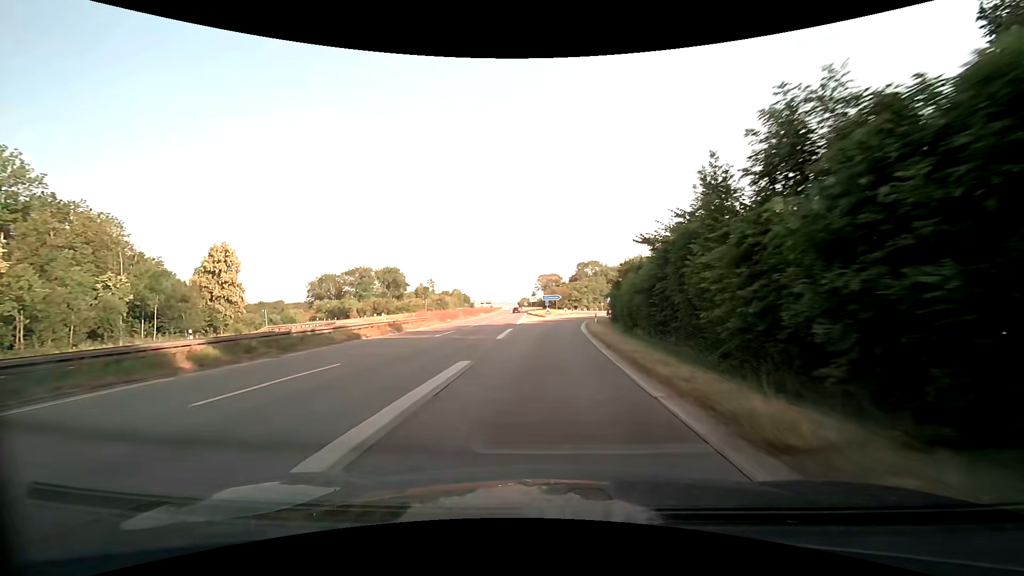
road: trunk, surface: asphalt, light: Day
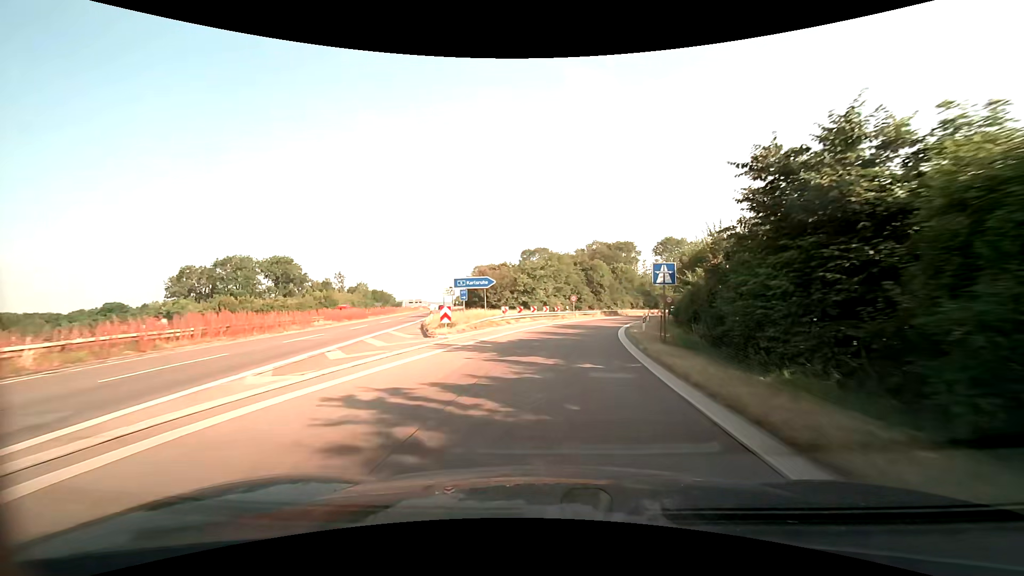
(+2.2, +52.0) m; +7°
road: motorway_link
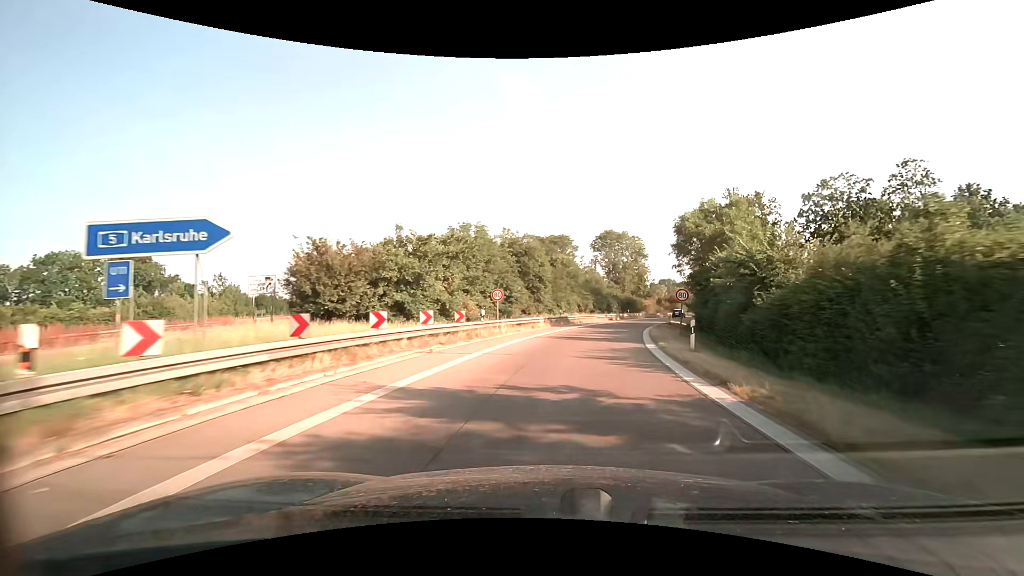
(+1.6, +28.4) m; +8°
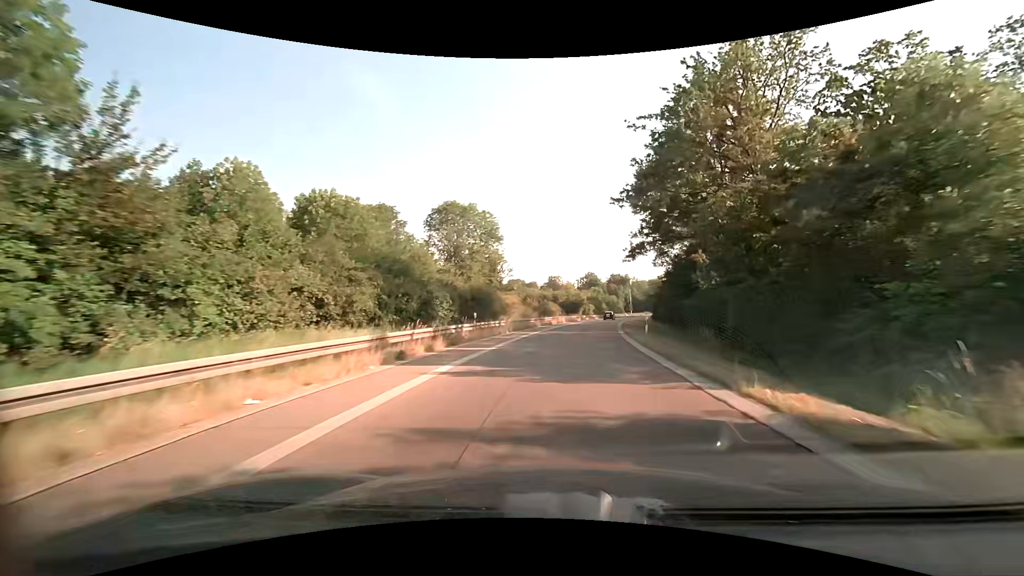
(+7.5, +48.1) m; +17°
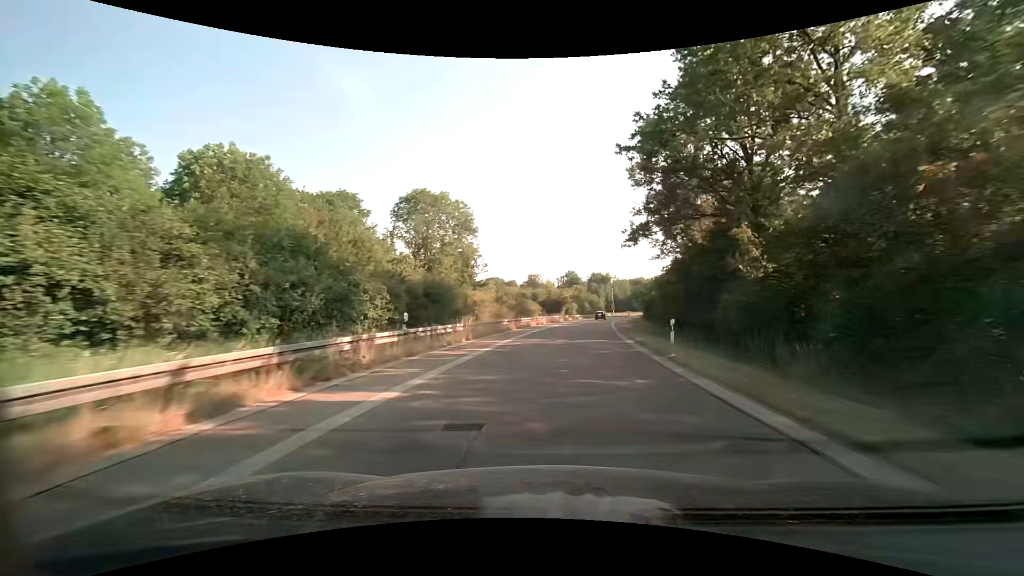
(+0.2, +10.1) m; +2°
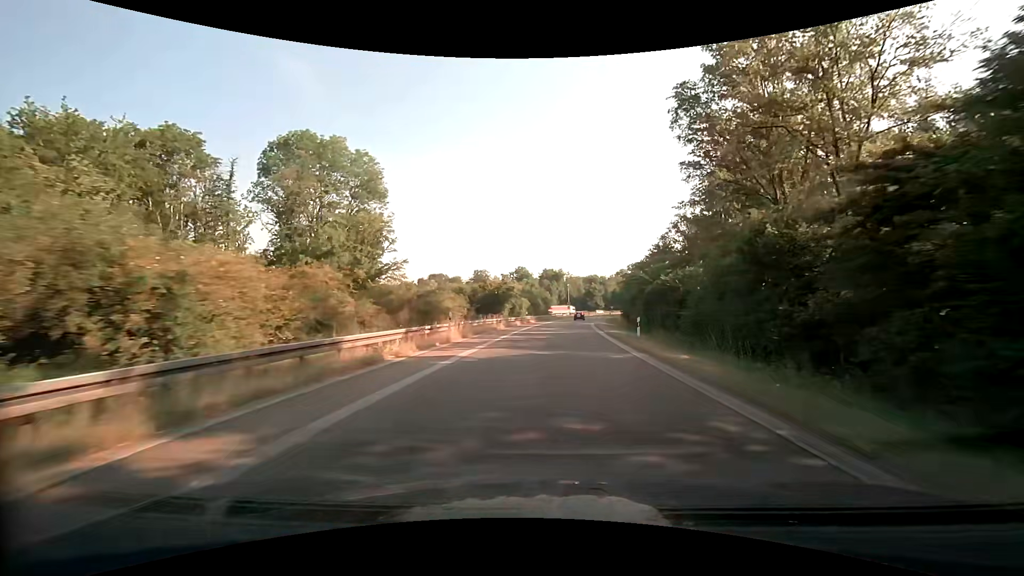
(+1.8, +31.2) m; +6°
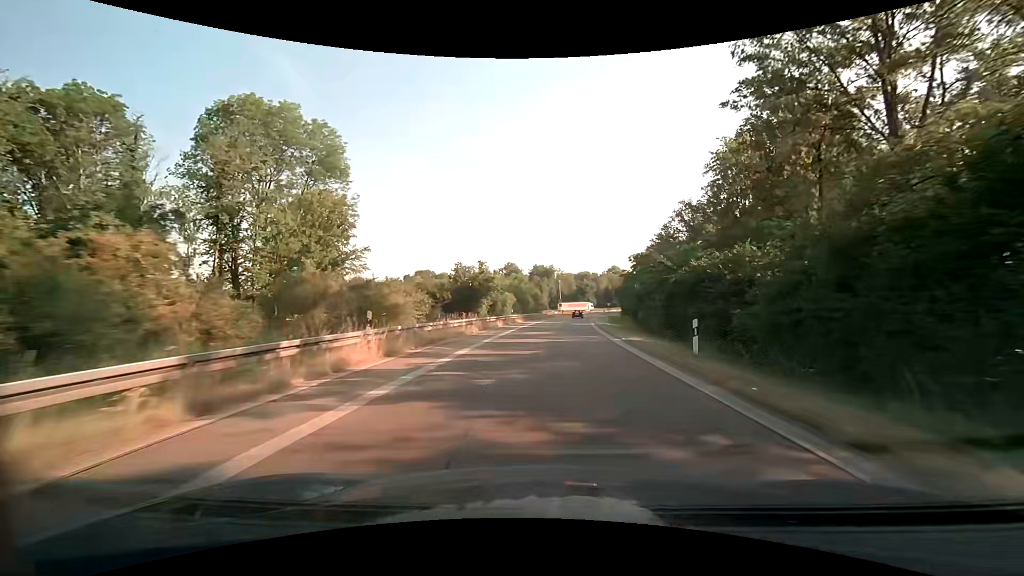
(+0.1, +10.6) m; +1°
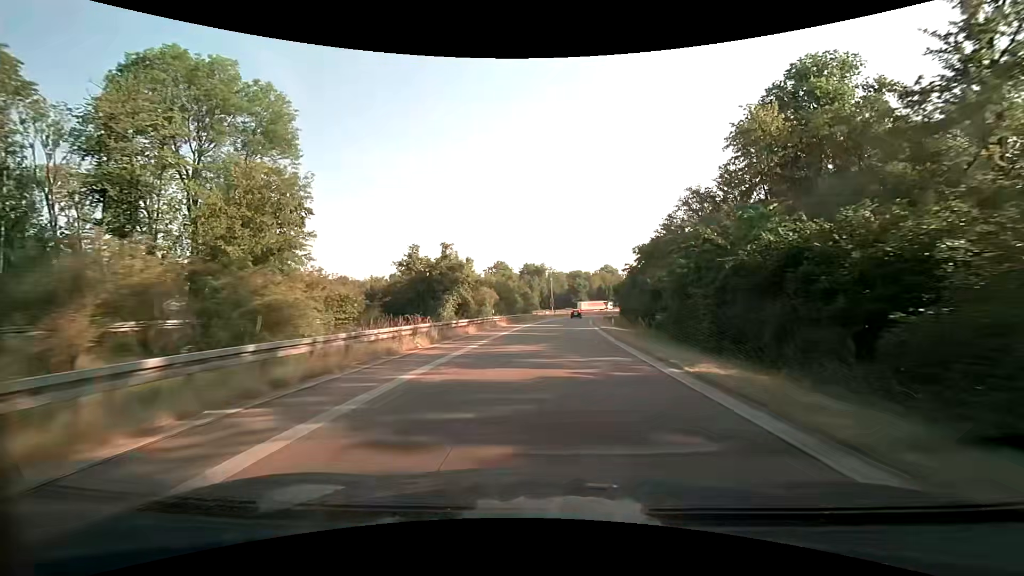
(0.0, +10.6) m; +1°
(0, +10) (0, +20) (+1, +30) (+1, +40) (+2, +50) (+3, +60) (+3, +70) (+4, +80) (+6, +90) (+7, +100) m
